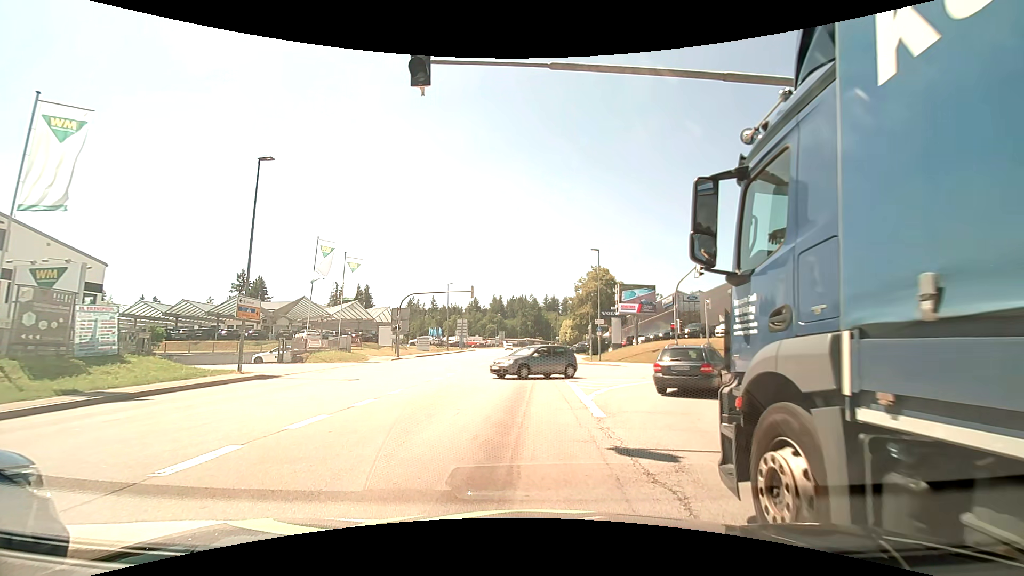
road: tertiary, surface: asphalt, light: Day
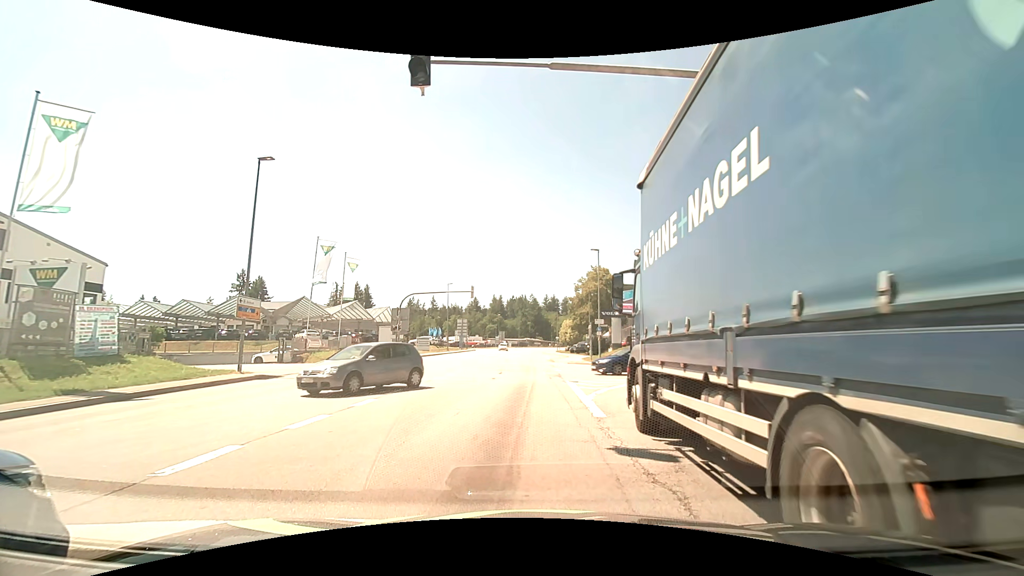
(0.0, 0.0) m; 0°
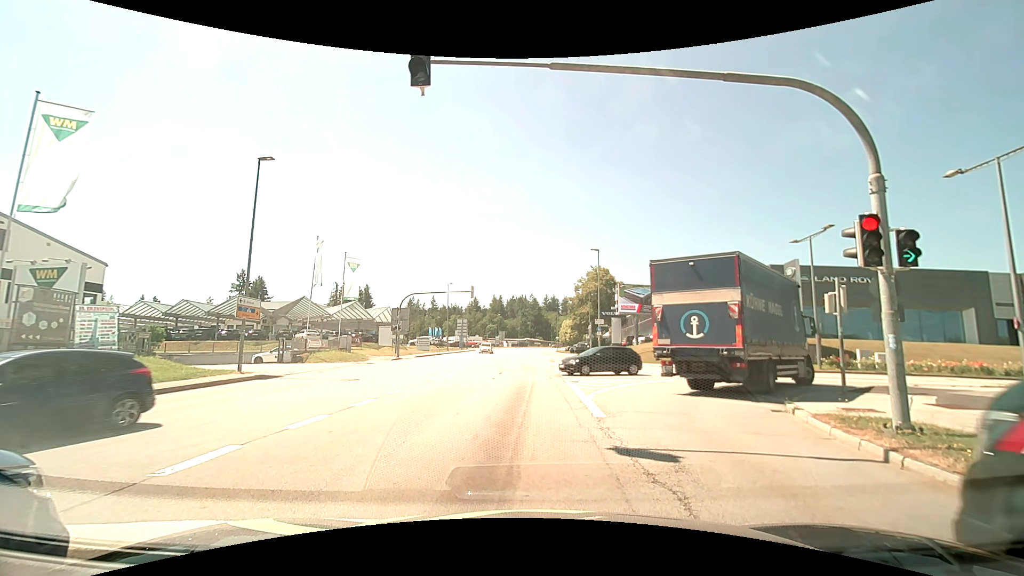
(0.0, 0.0) m; 0°
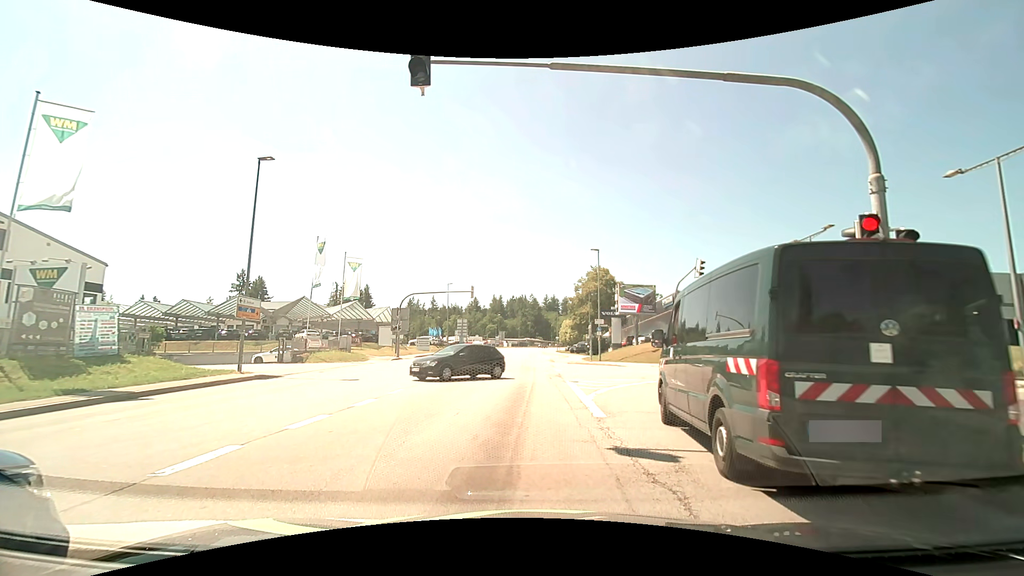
(0.0, 0.0) m; 0°
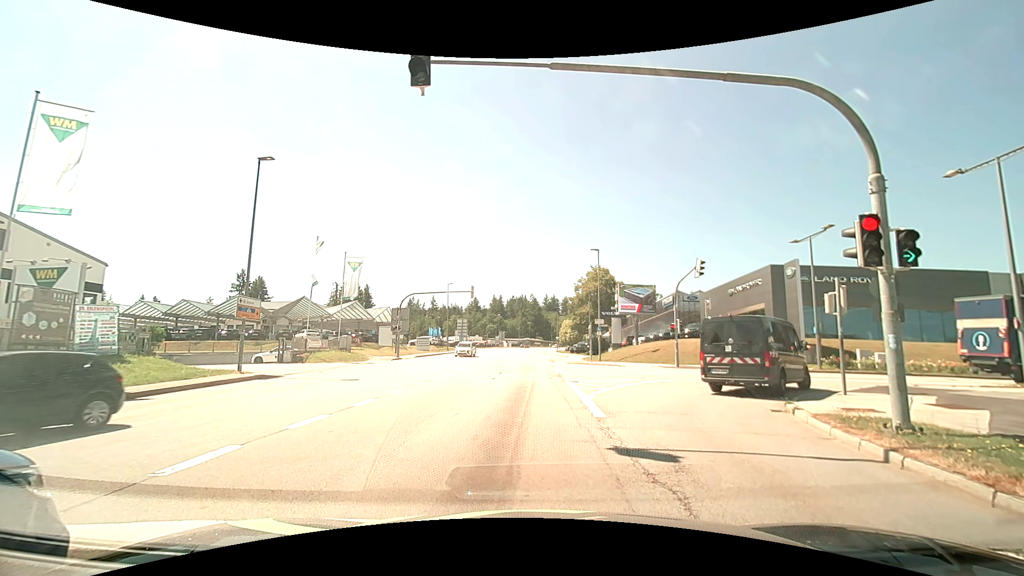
(0.0, 0.0) m; 0°
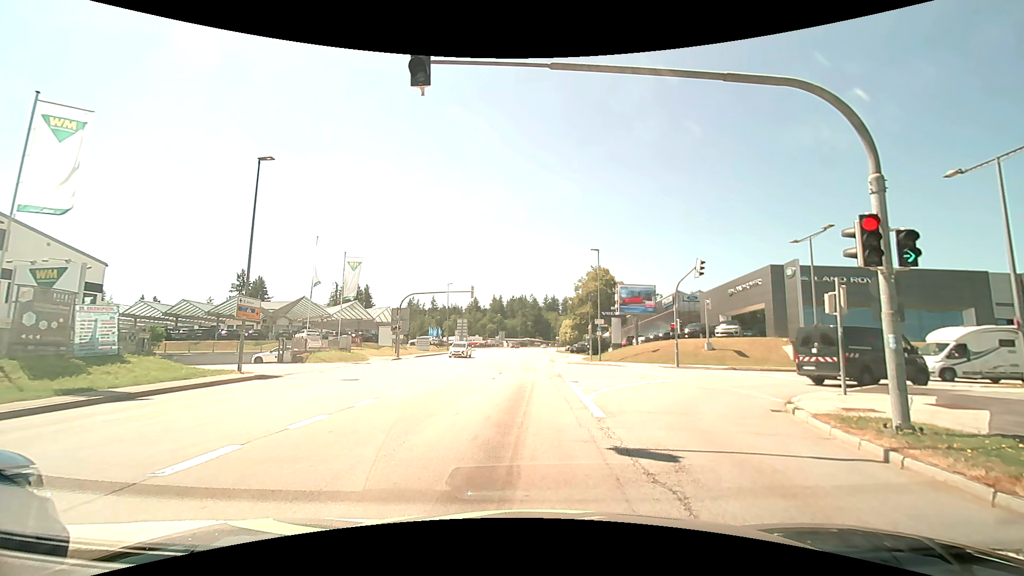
(0.0, 0.0) m; 0°
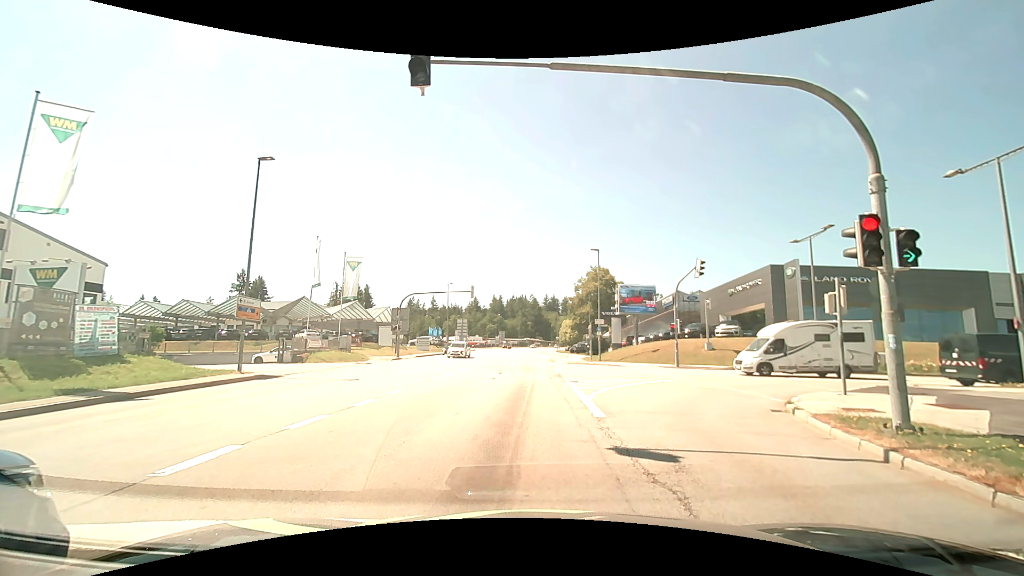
(0.0, 0.0) m; 0°
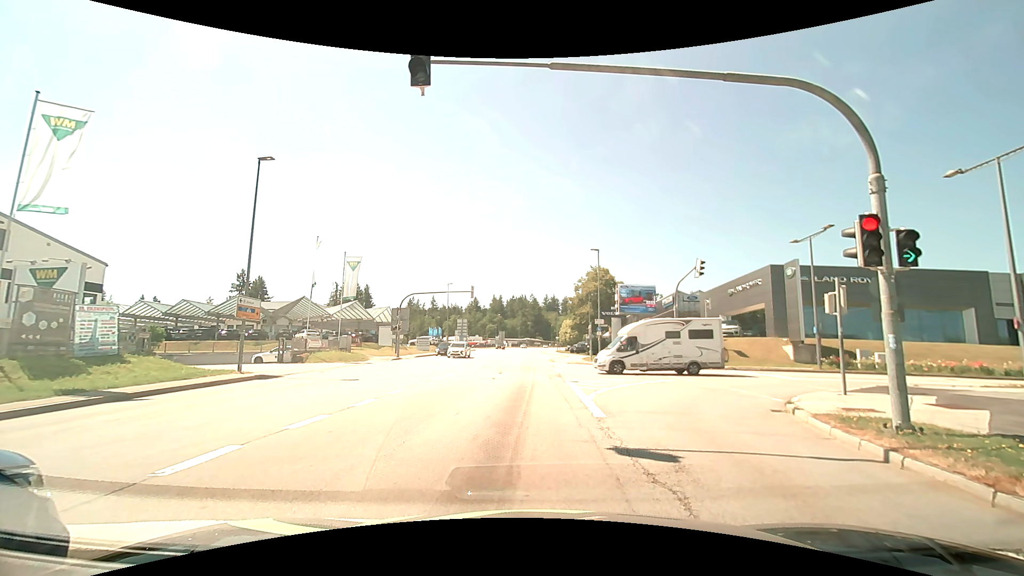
(0.0, 0.0) m; 0°
